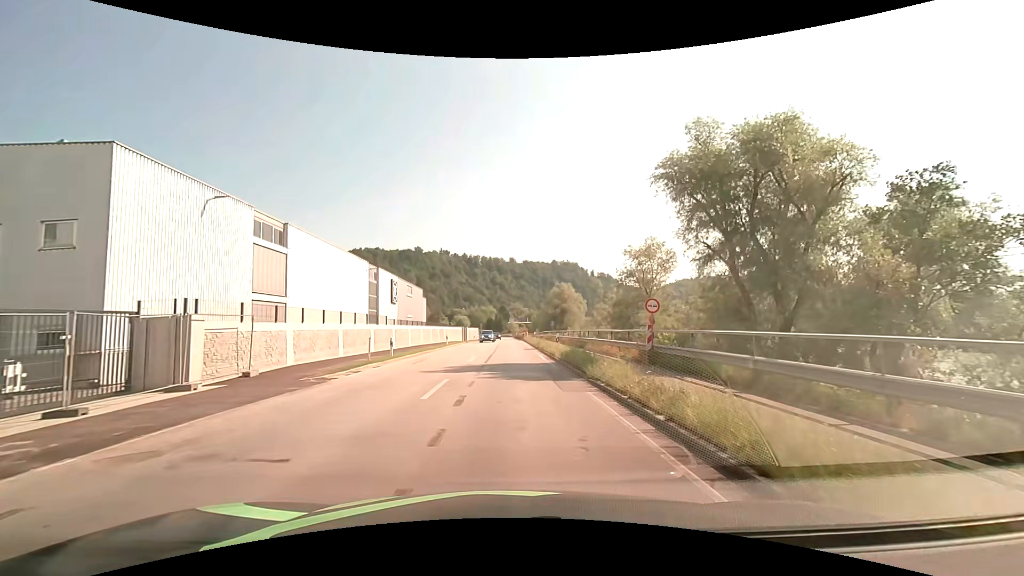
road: primary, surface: asphalt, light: Day
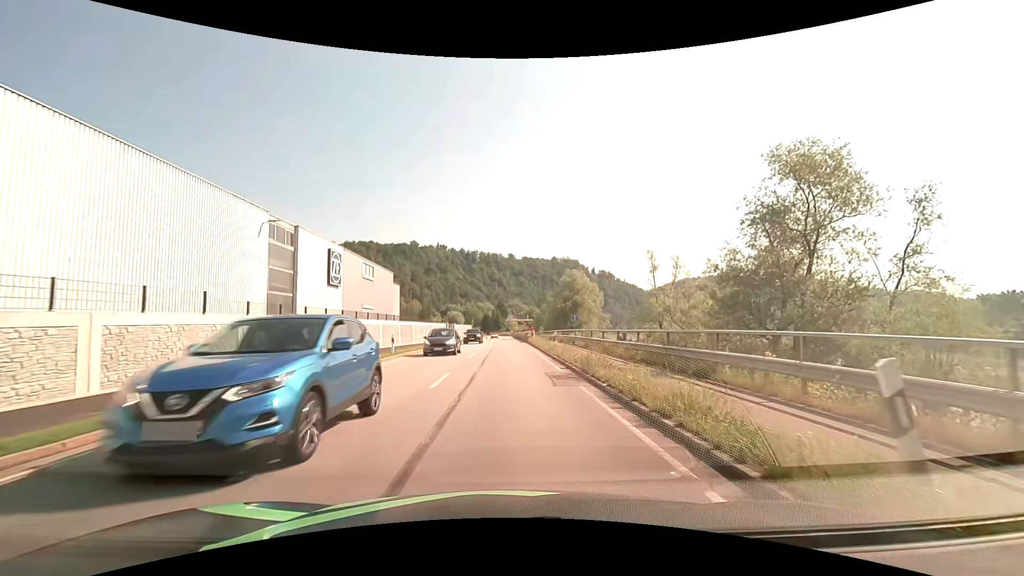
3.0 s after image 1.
(+0.3, +22.3) m; +1°
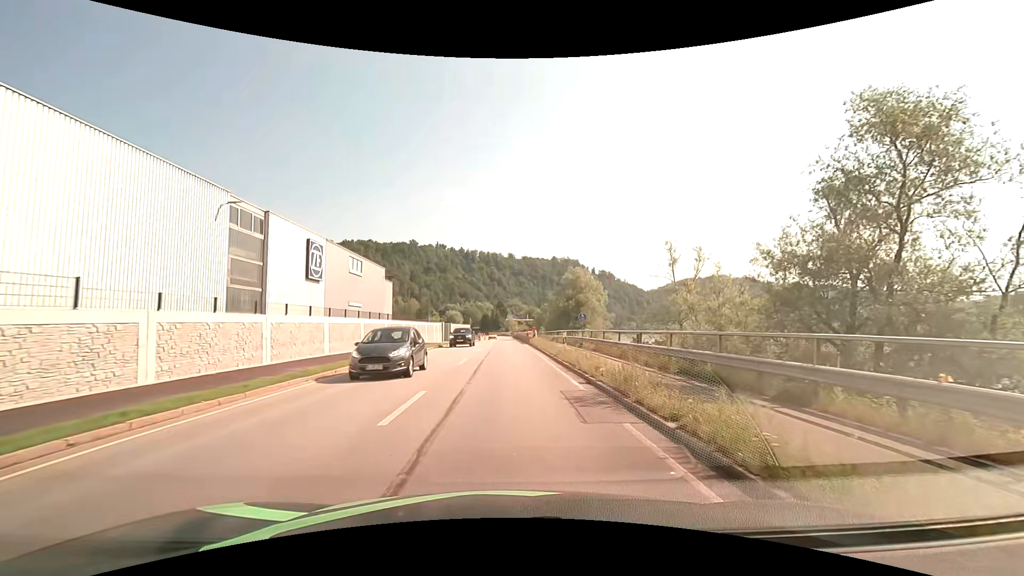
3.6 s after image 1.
(0.0, +4.5) m; 0°
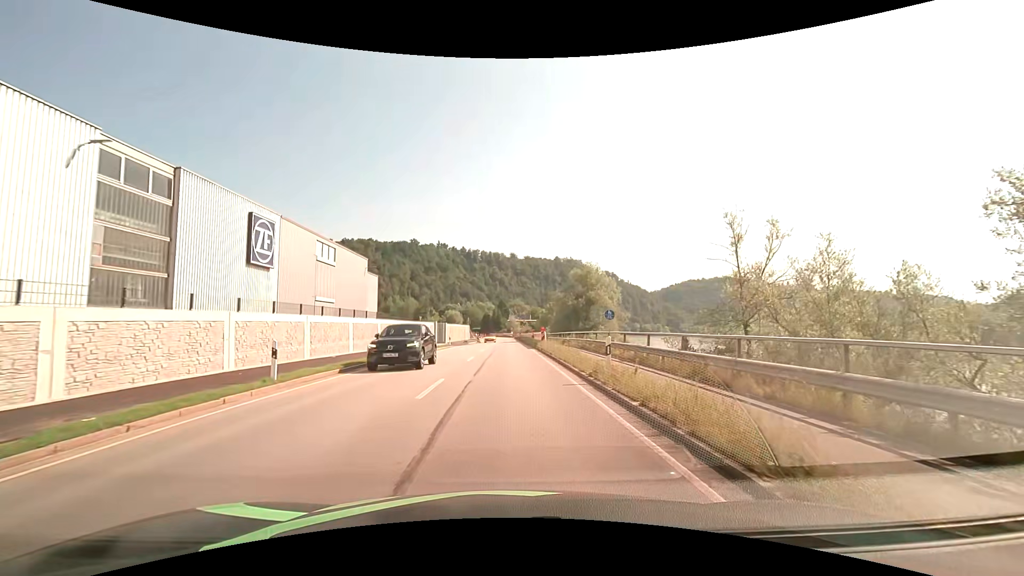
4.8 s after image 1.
(0.0, +8.9) m; 0°
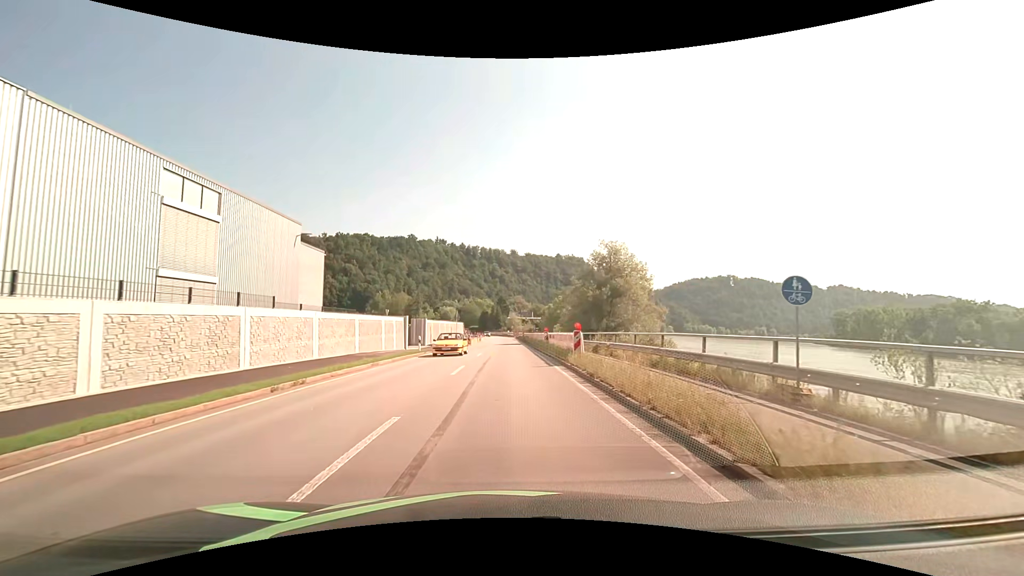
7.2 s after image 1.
(-0.1, +17.9) m; -1°
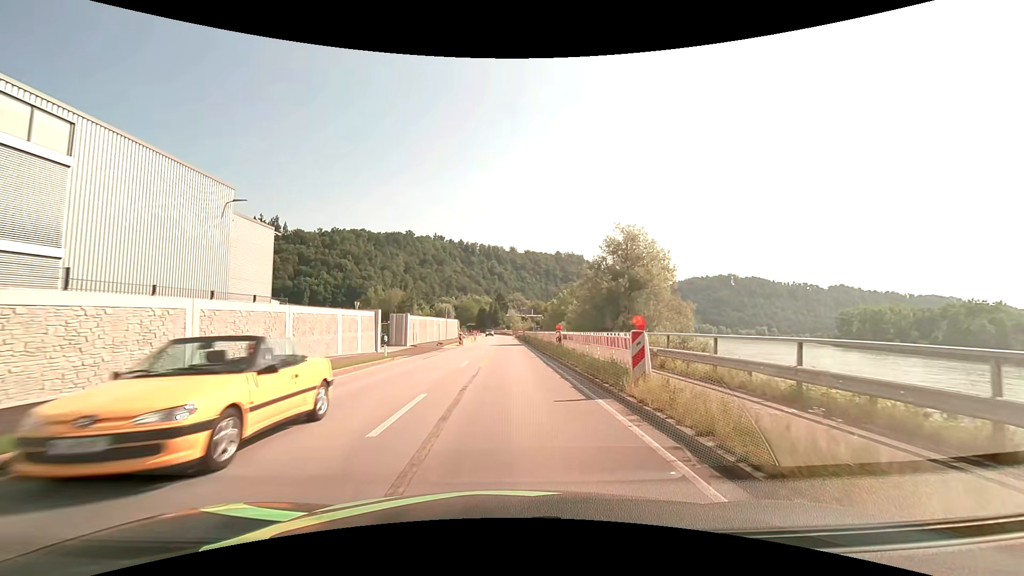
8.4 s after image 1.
(+0.1, +9.0) m; +1°
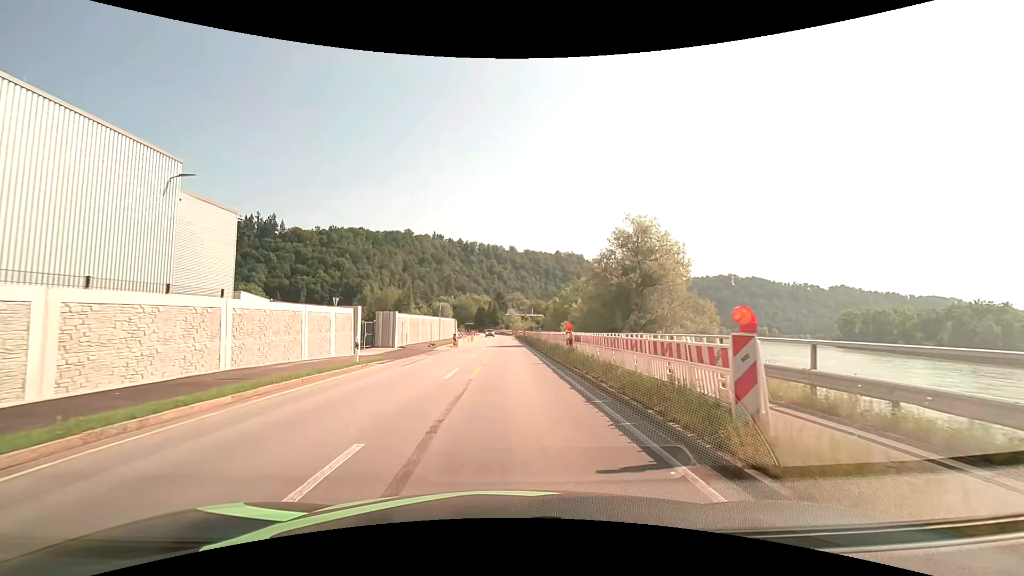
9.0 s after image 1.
(0.0, +4.5) m; 0°
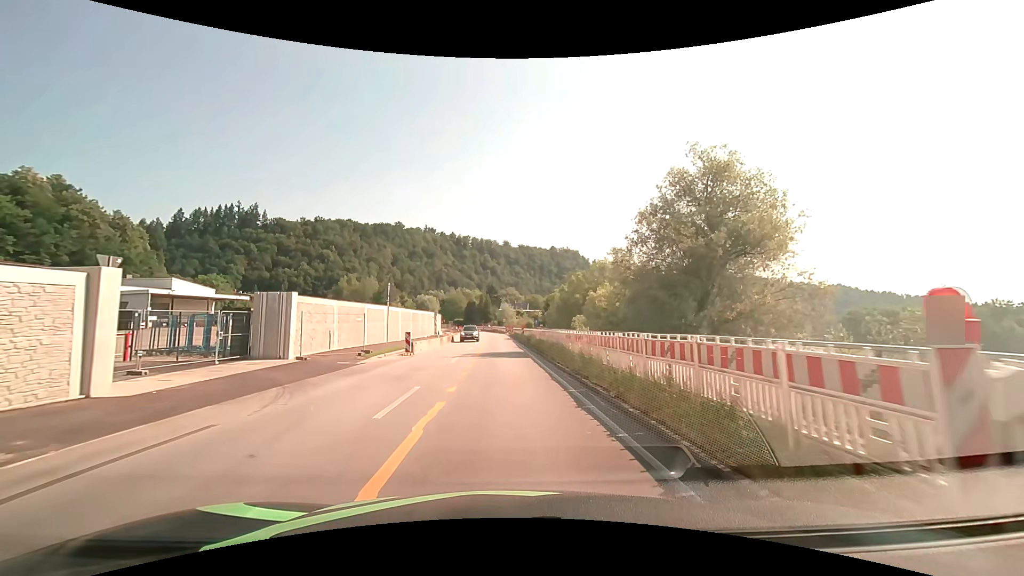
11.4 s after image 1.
(+0.1, +18.2) m; +1°
(0, +10) (0, +20) (0, +30) (0, +40) (-1, +50) (-1, +60) (-1, +70) (-2, +80) (-2, +90) (-4, +100) m
